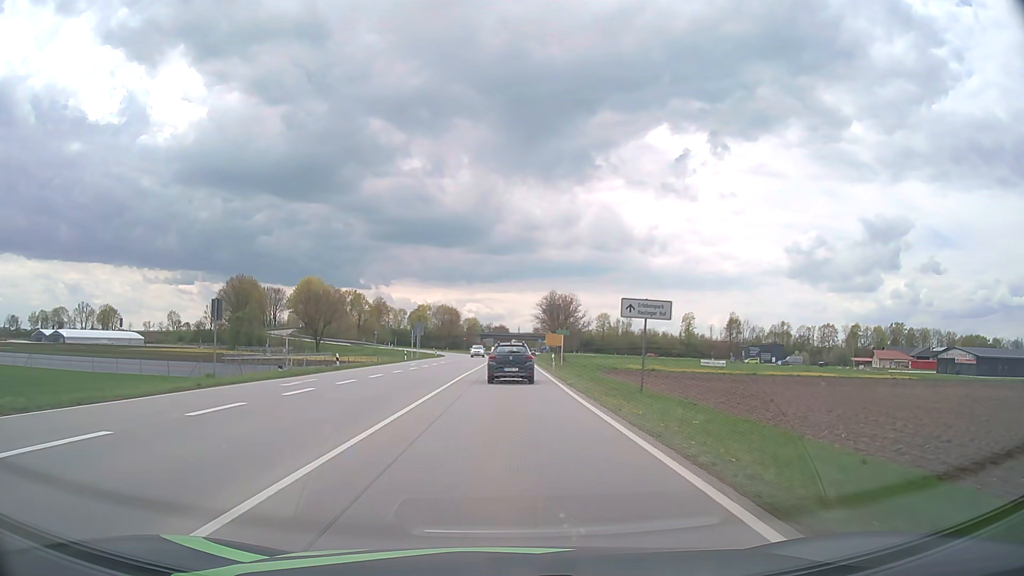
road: primary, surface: asphalt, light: Day
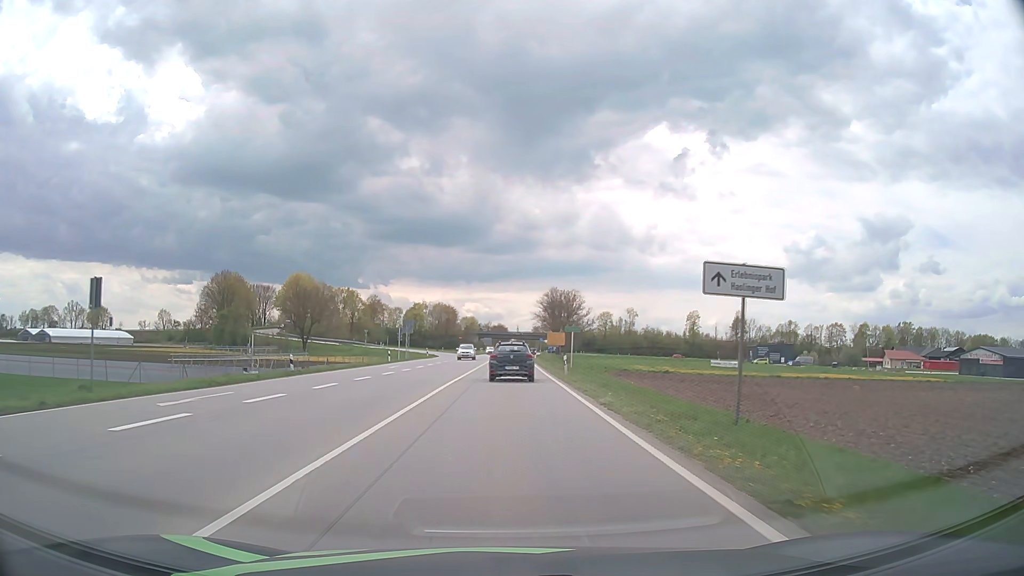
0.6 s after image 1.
(0.0, +9.1) m; 0°
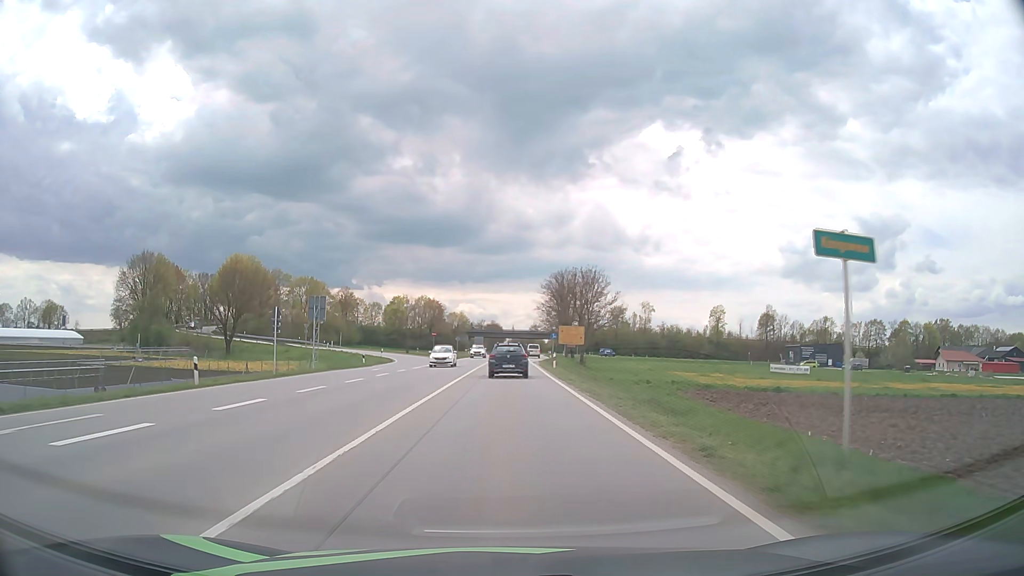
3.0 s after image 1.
(+0.1, +38.2) m; 0°
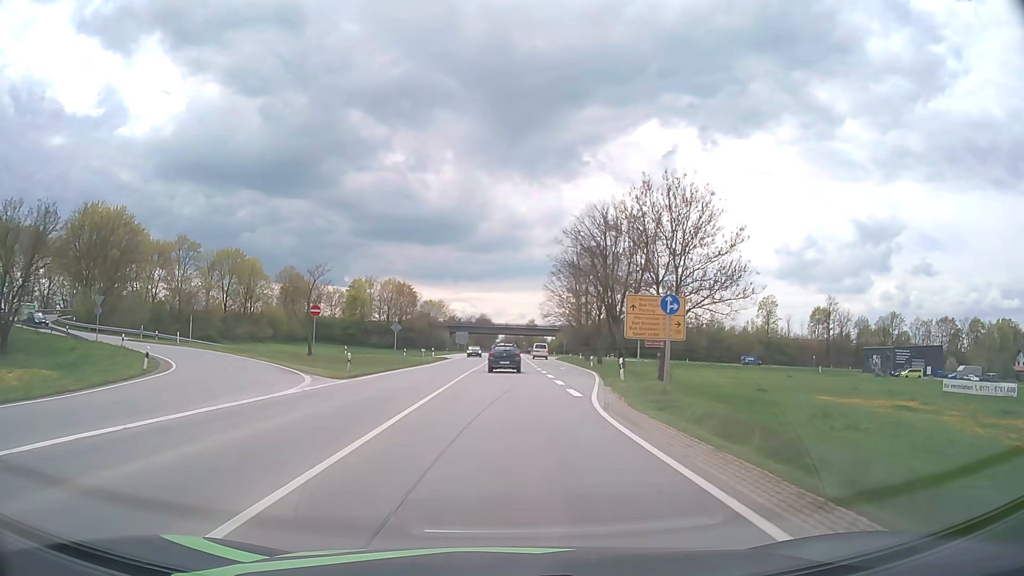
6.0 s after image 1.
(+0.2, +52.4) m; +1°
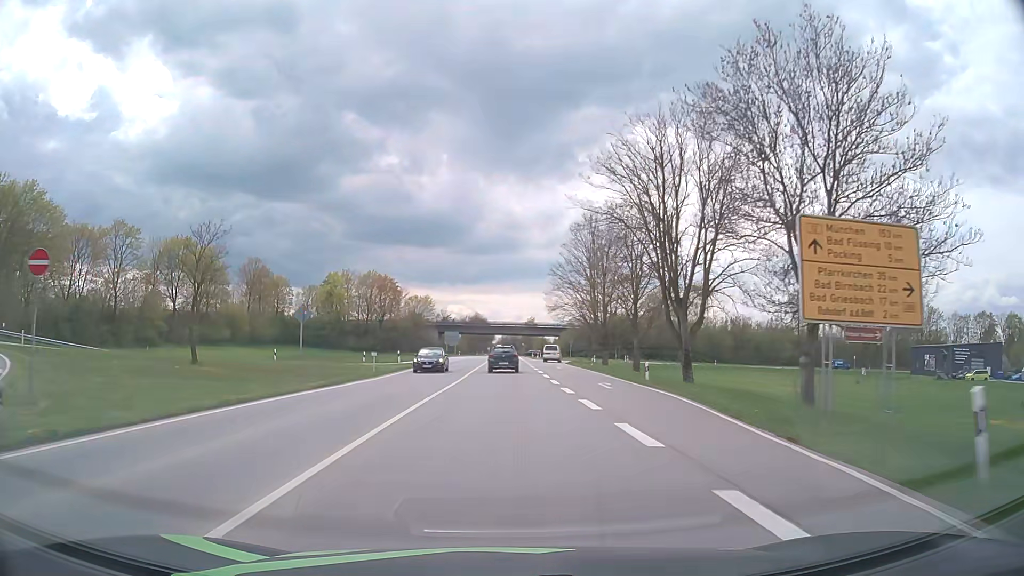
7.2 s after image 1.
(+0.1, +22.3) m; 0°
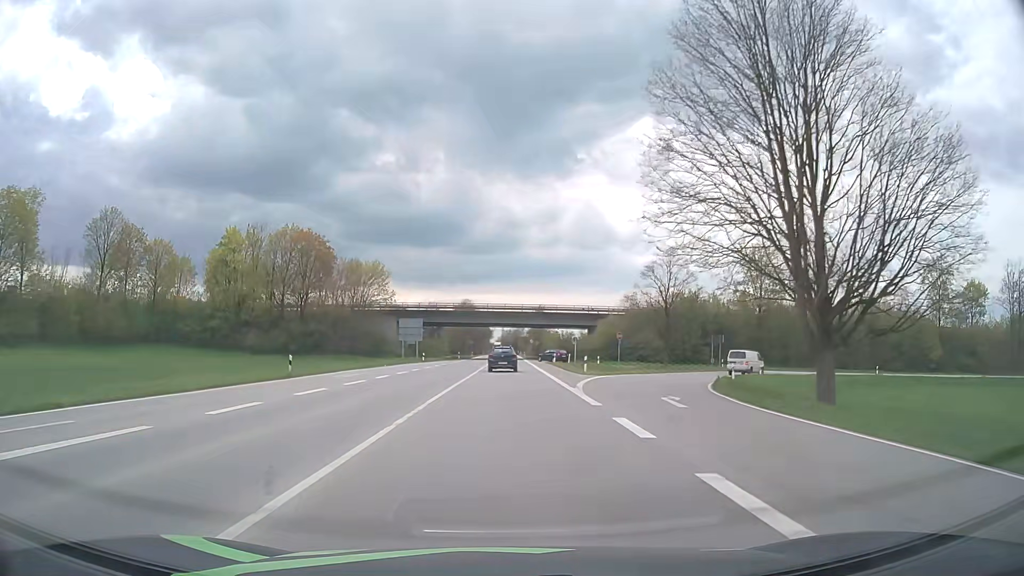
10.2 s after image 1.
(+0.1, +59.3) m; 0°
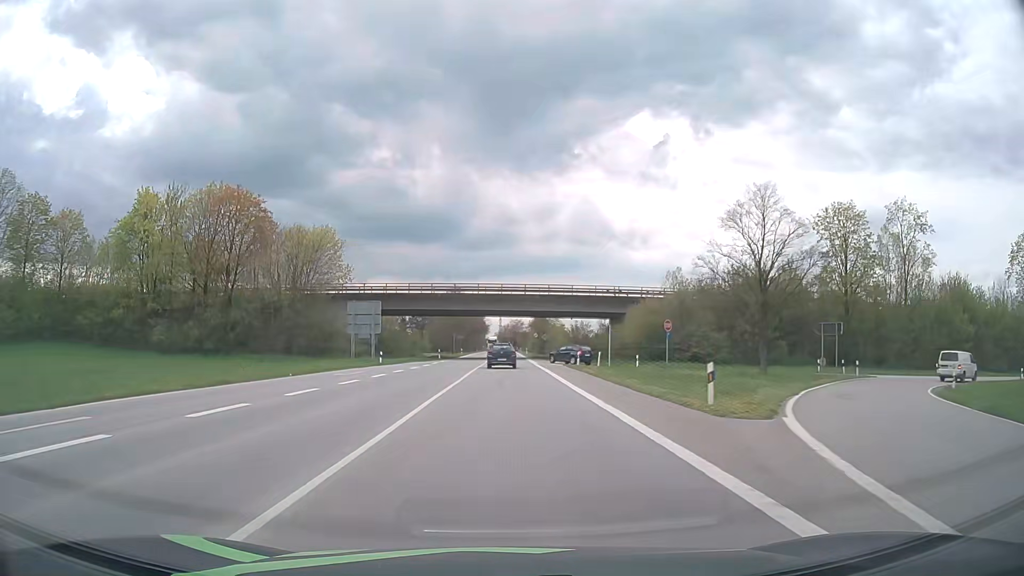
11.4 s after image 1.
(+0.1, +25.0) m; 0°
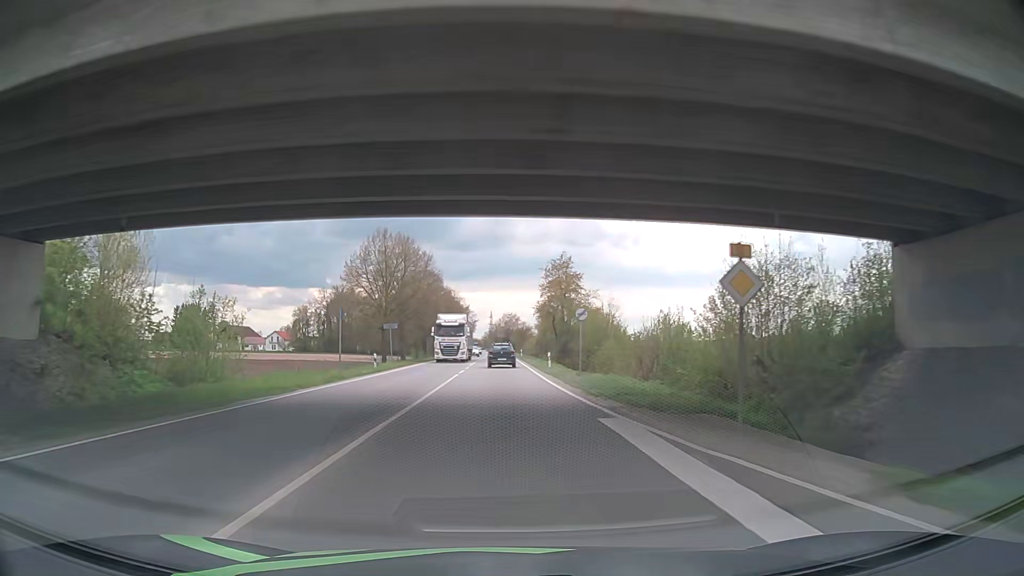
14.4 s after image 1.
(+0.2, +63.8) m; 0°
(0, +10) (0, +20) (0, +30) (0, +40) (0, +50) (0, +60) (-1, +70) (-1, +80) (-1, +90) (-1, +100) m
